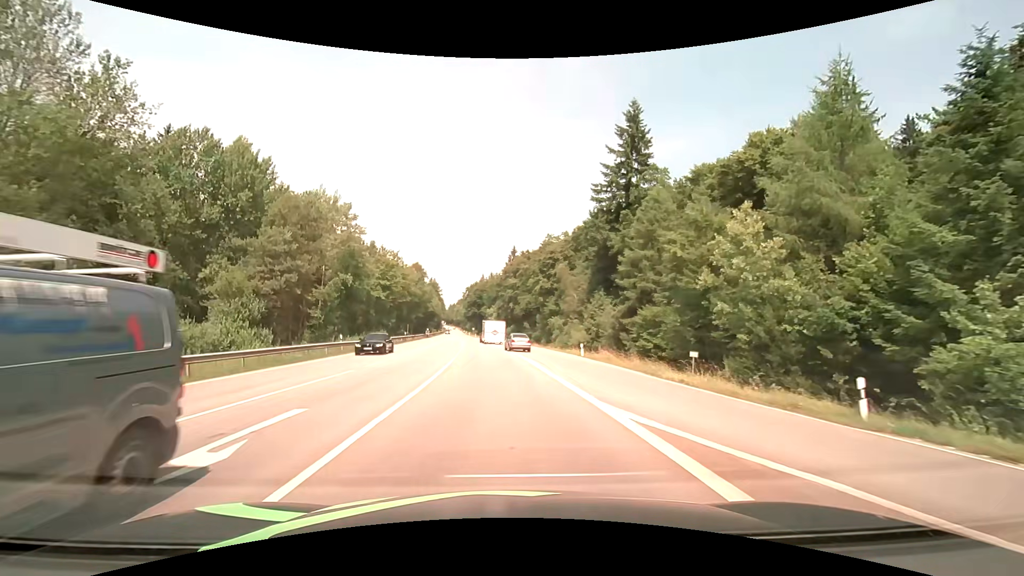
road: secondary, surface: asphalt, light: Day
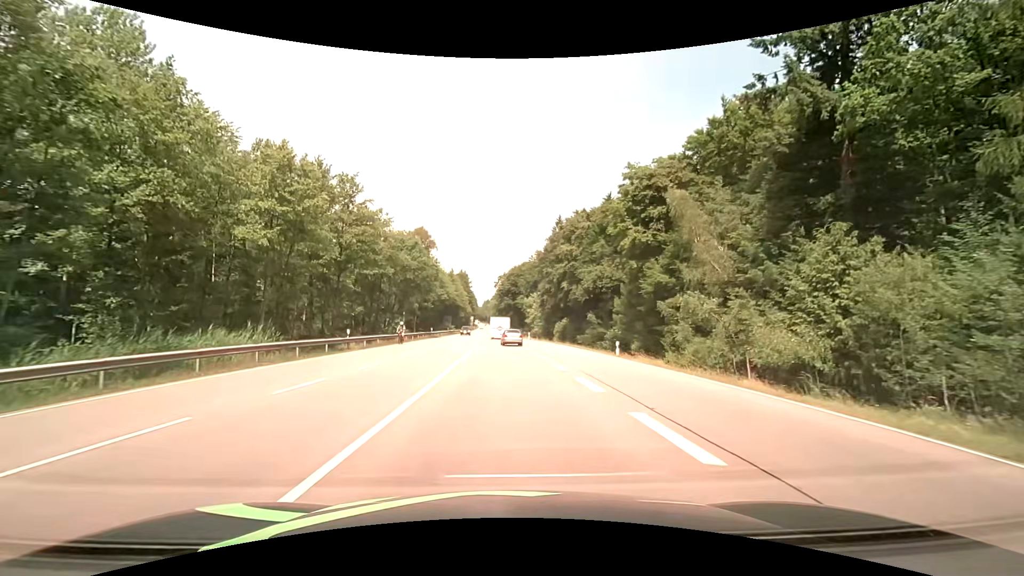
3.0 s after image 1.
(-1.8, +41.9) m; -4°
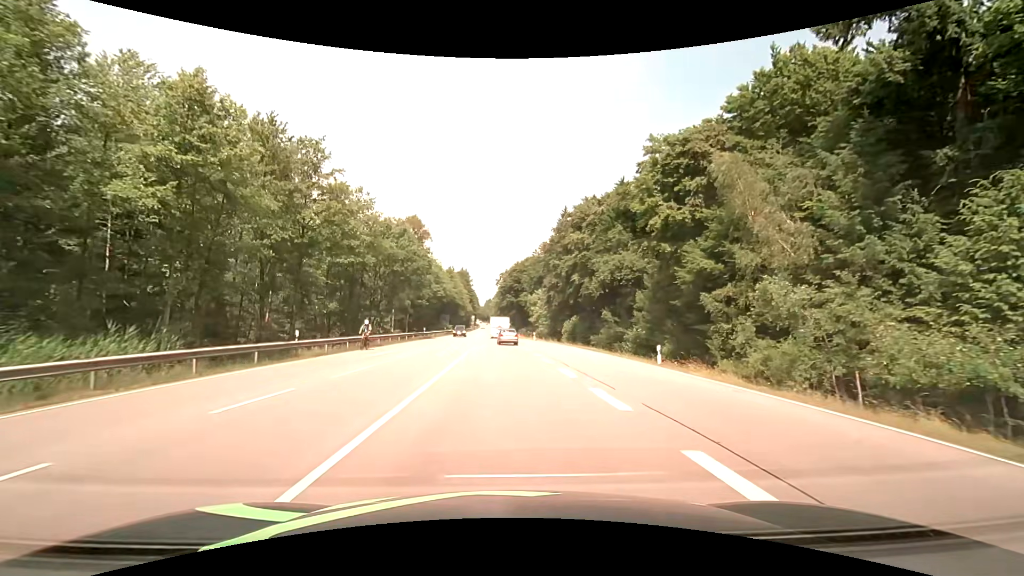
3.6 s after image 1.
(0.0, +8.6) m; 0°
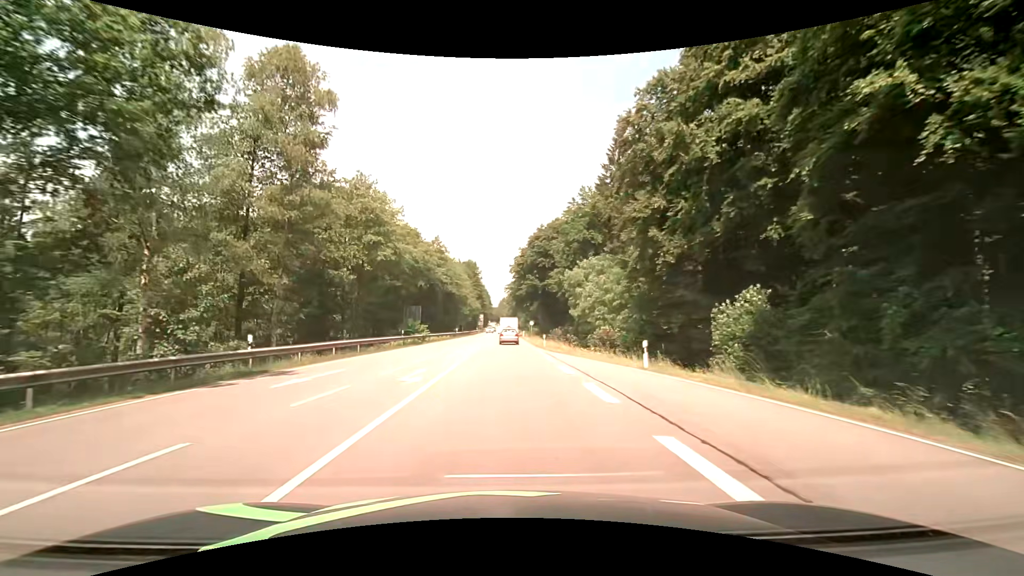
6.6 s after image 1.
(-0.6, +47.7) m; -1°
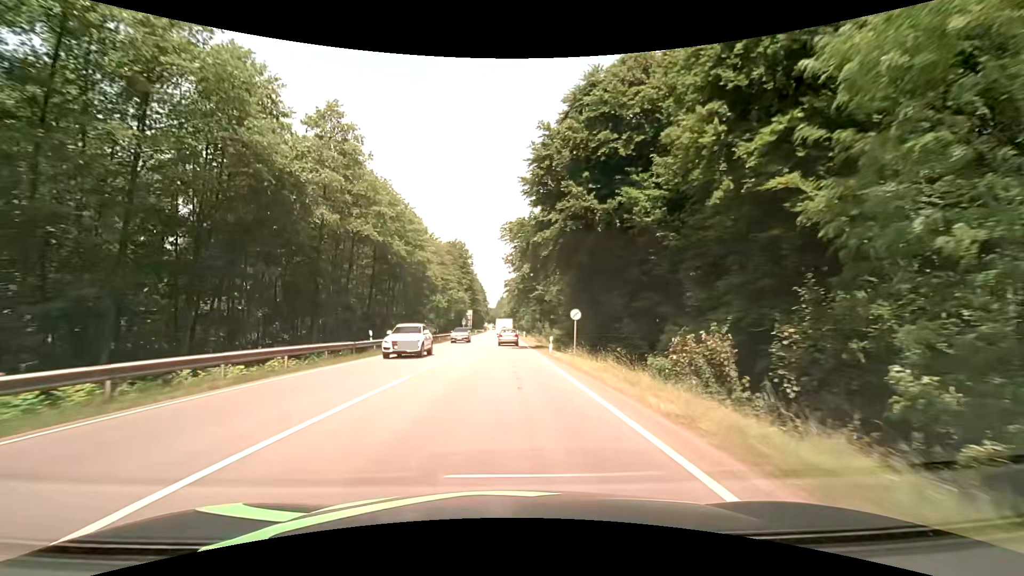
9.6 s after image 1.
(-0.3, +51.9) m; 0°
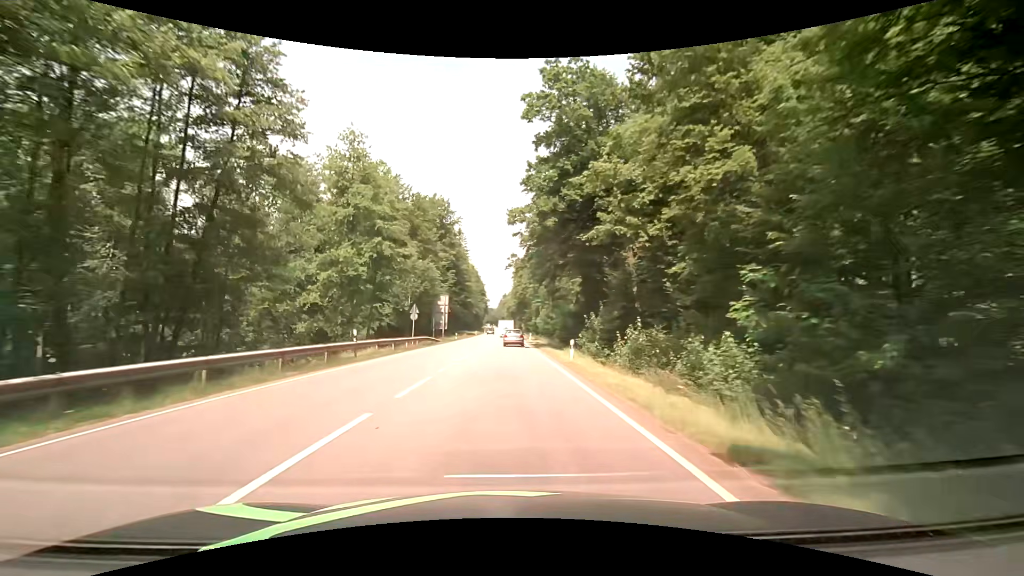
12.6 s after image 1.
(+0.1, +54.5) m; +1°
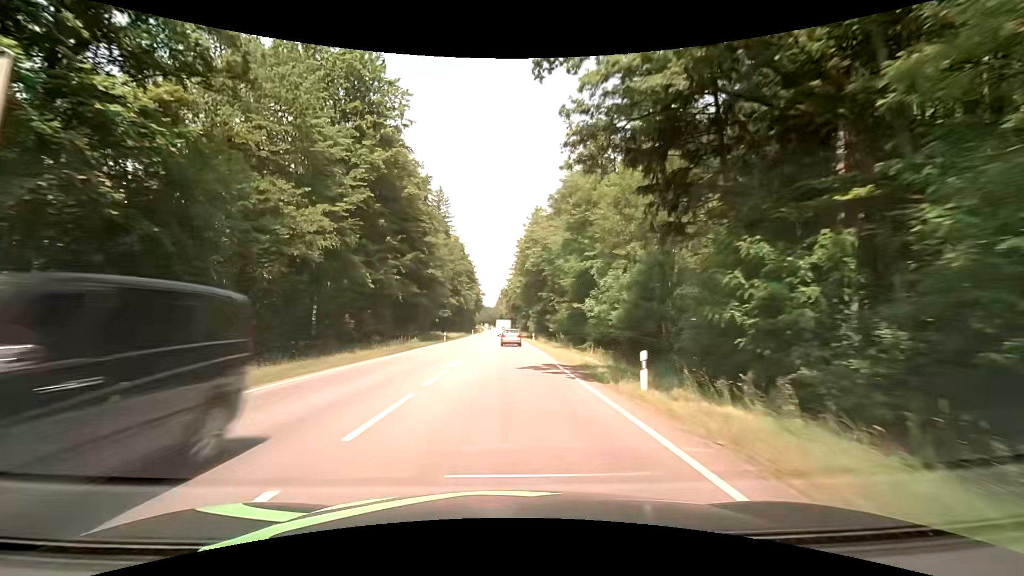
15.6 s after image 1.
(-0.5, +58.0) m; -1°
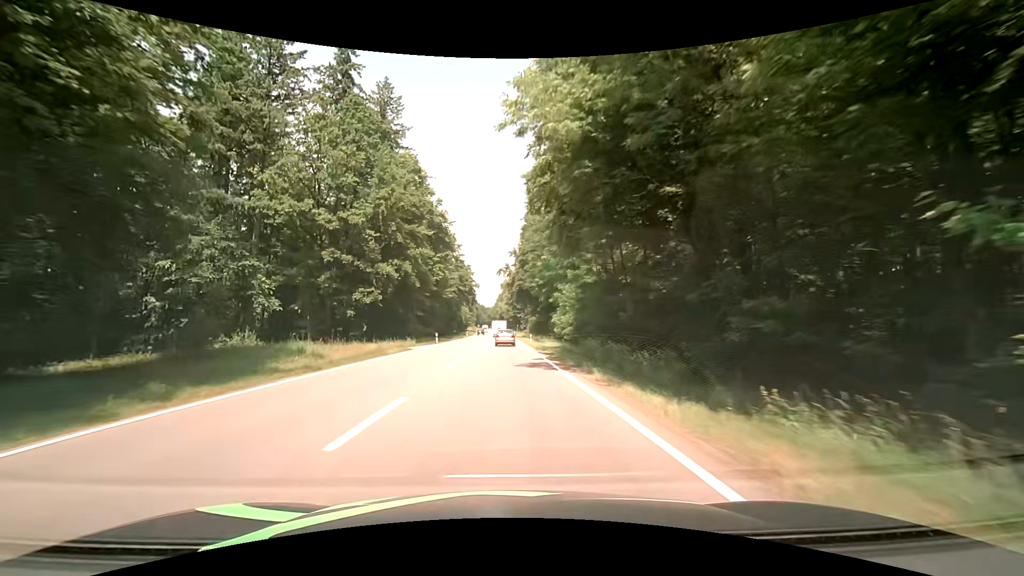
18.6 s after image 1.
(+0.4, +60.8) m; +1°
(0, +10) (0, +20) (-1, +30) (-1, +40) (-1, +50) (-1, +60) (-2, +70) (-2, +80) (-2, +90) (-2, +100) m
